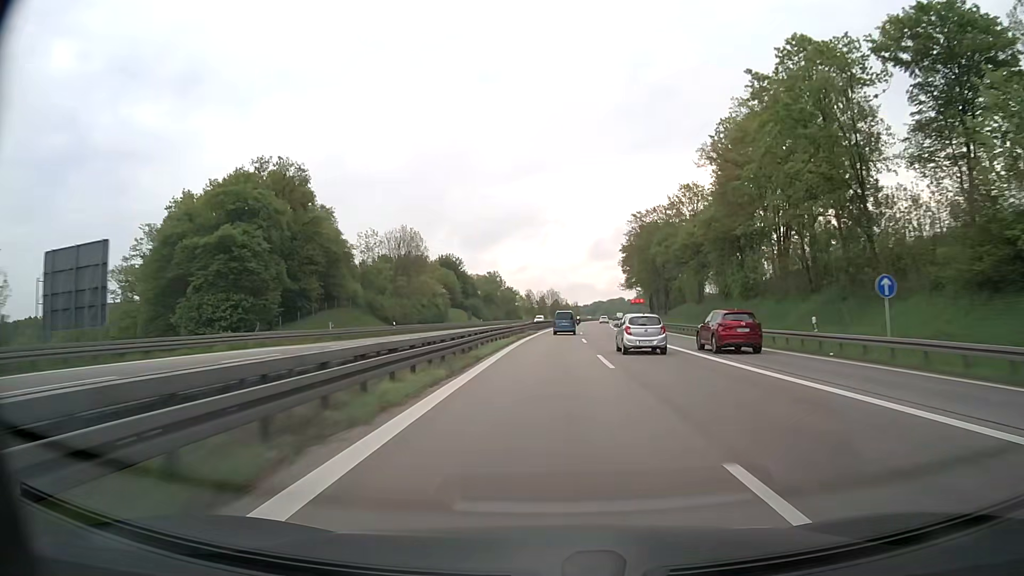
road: motorway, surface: asphalt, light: Day
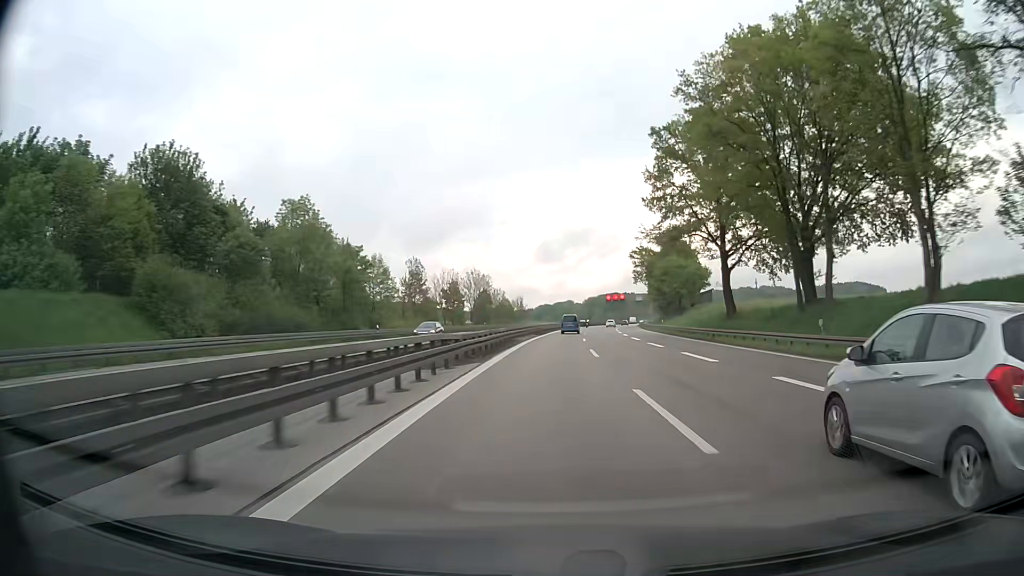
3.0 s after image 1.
(+4.4, +101.7) m; +5°
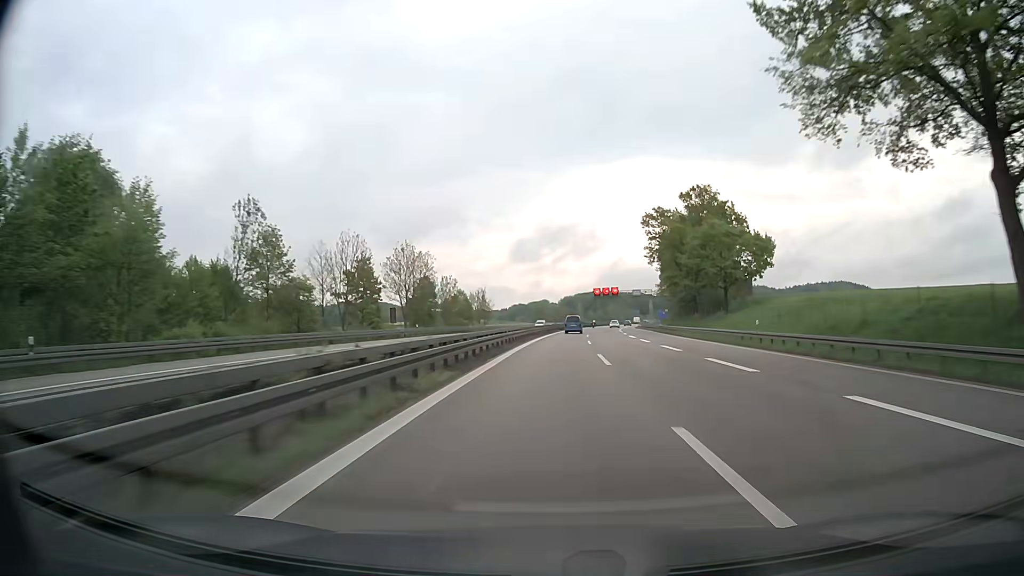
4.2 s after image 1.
(+0.8, +40.8) m; +2°
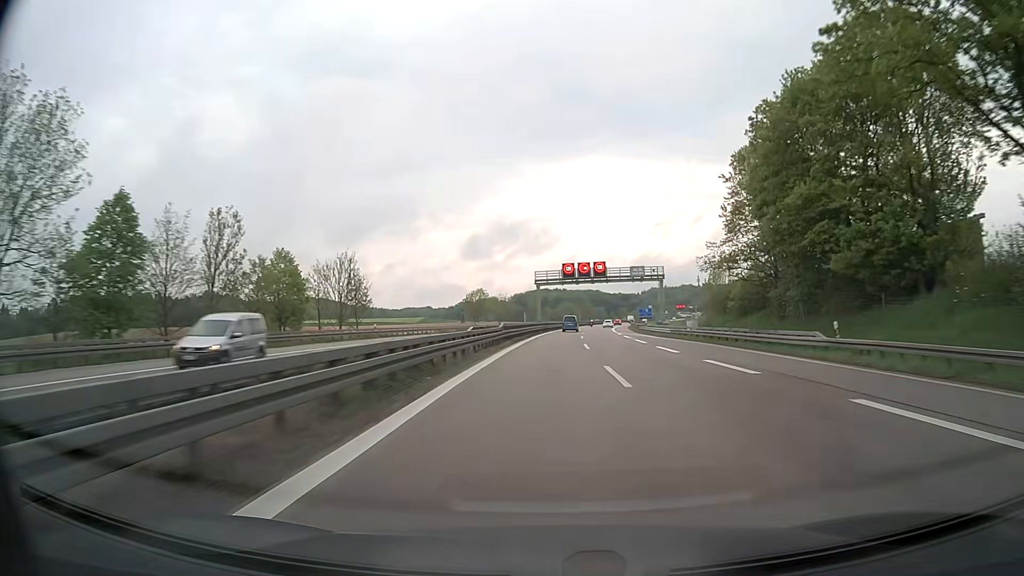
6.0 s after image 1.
(+2.0, +61.0) m; +4°
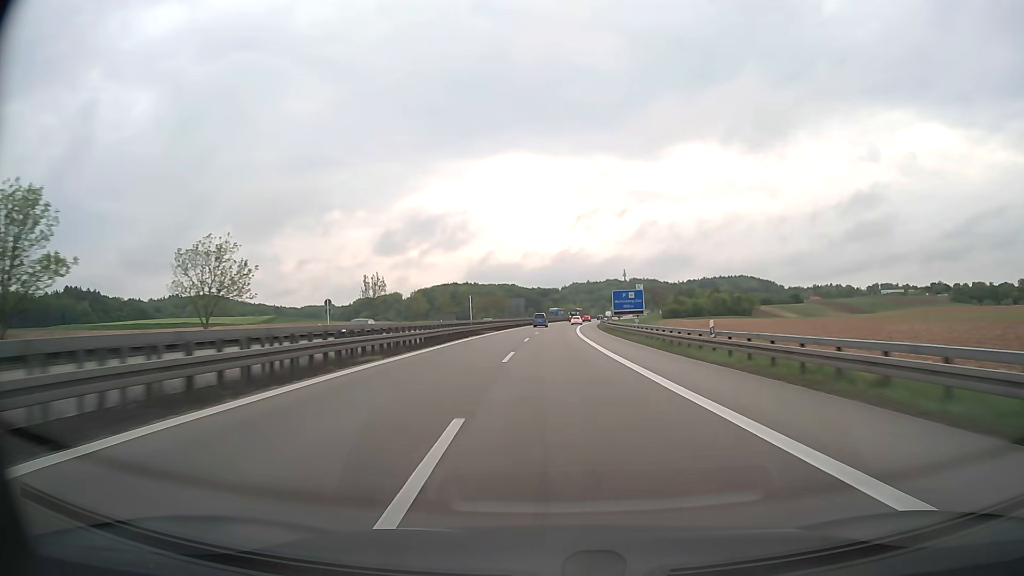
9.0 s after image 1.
(+7.2, +100.8) m; +7°
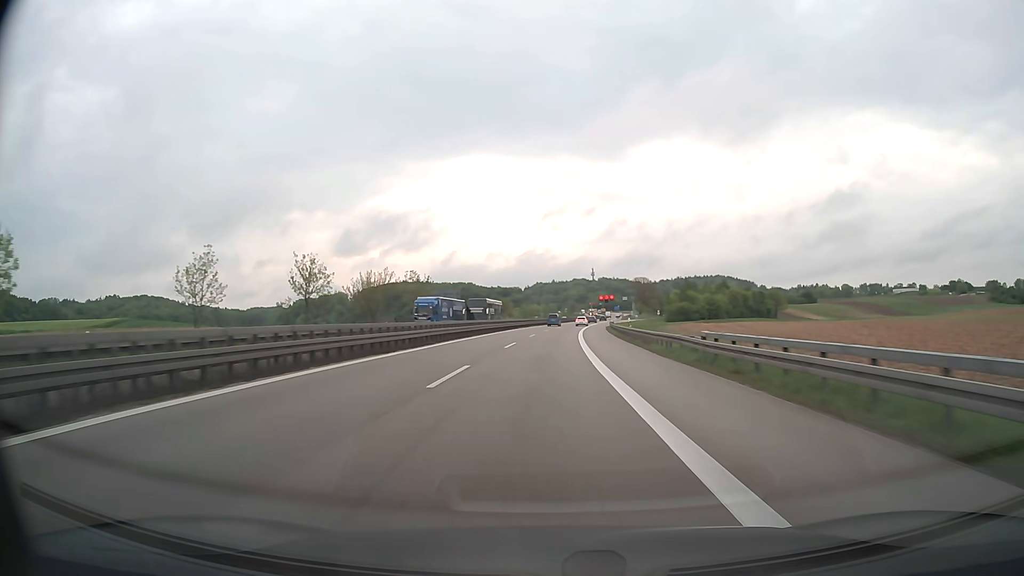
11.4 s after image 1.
(+2.3, +79.9) m; +3°
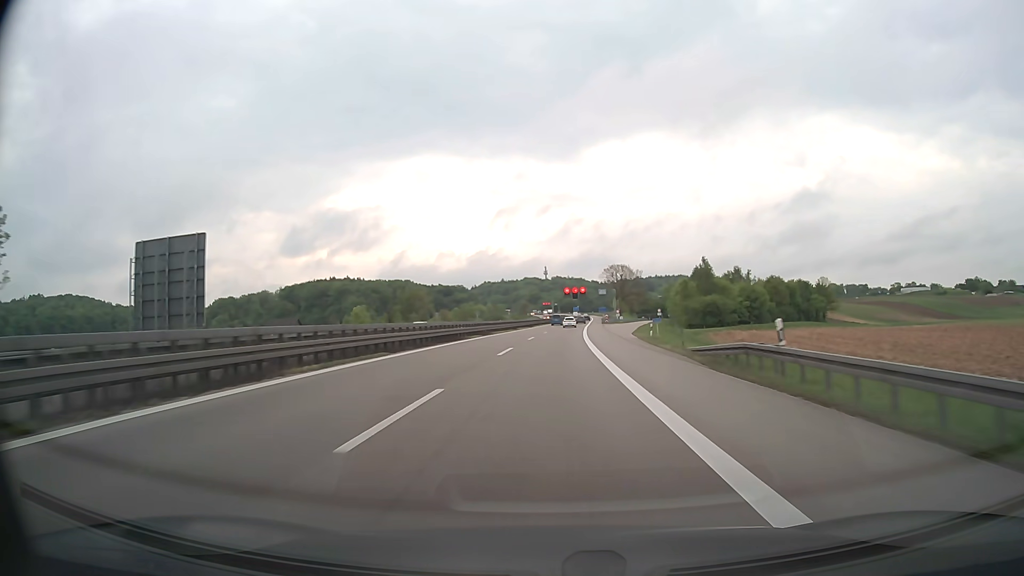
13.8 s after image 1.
(+2.6, +78.6) m; +4°
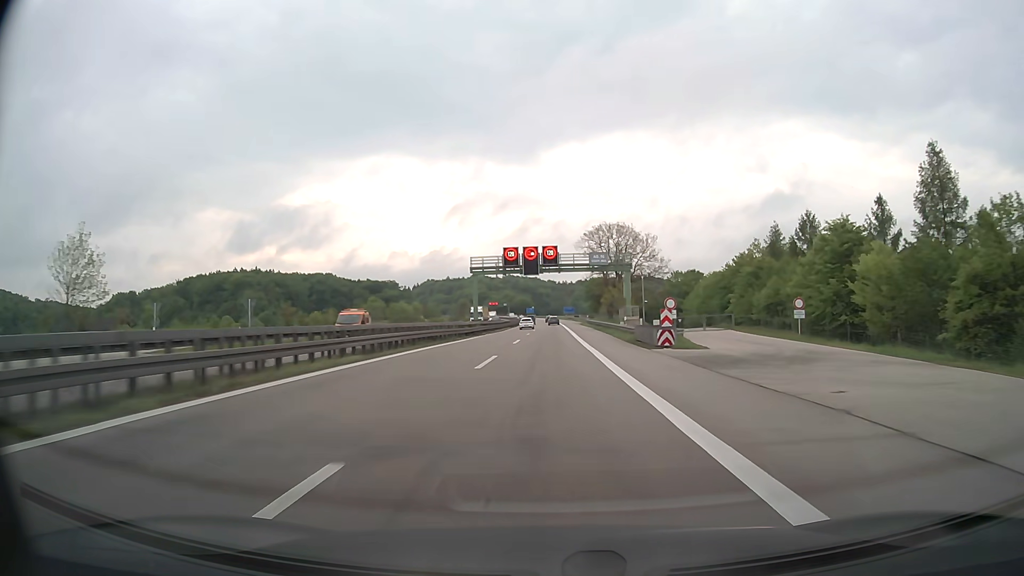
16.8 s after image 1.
(+4.1, +97.3) m; +4°
(0, +10) (0, +20) (0, +30) (0, +40) (0, +50) (0, +60) (+1, +70) (+1, +80) (+1, +90) (+1, +100) m
